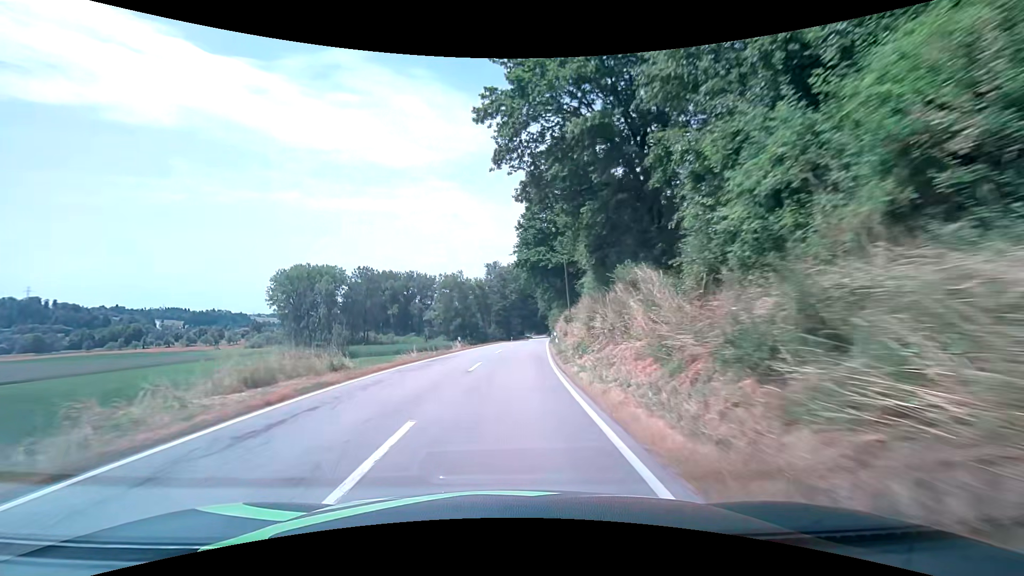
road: secondary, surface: asphalt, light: Day
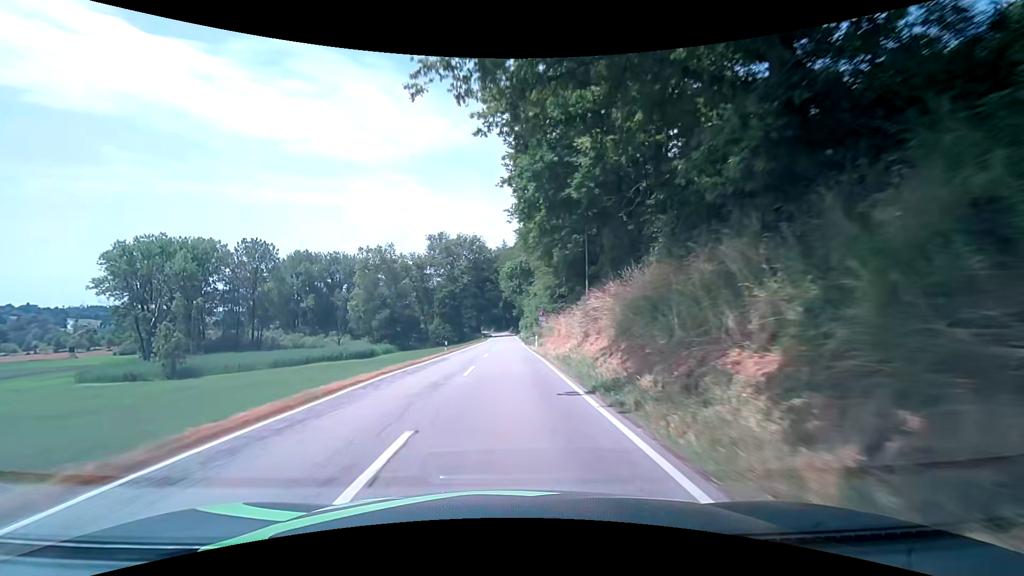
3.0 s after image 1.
(+2.0, +50.6) m; +4°
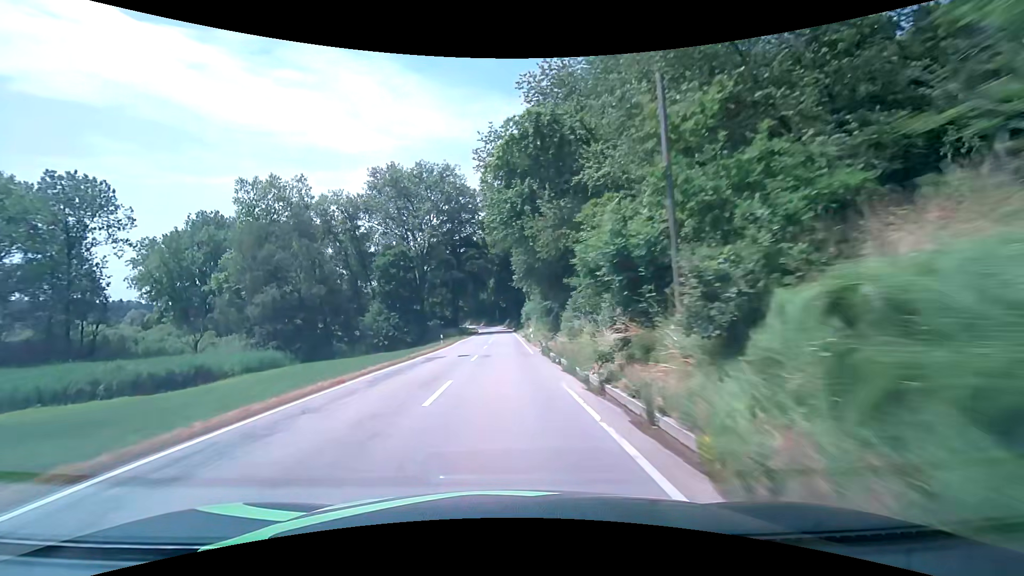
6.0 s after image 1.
(+0.8, +53.9) m; +1°
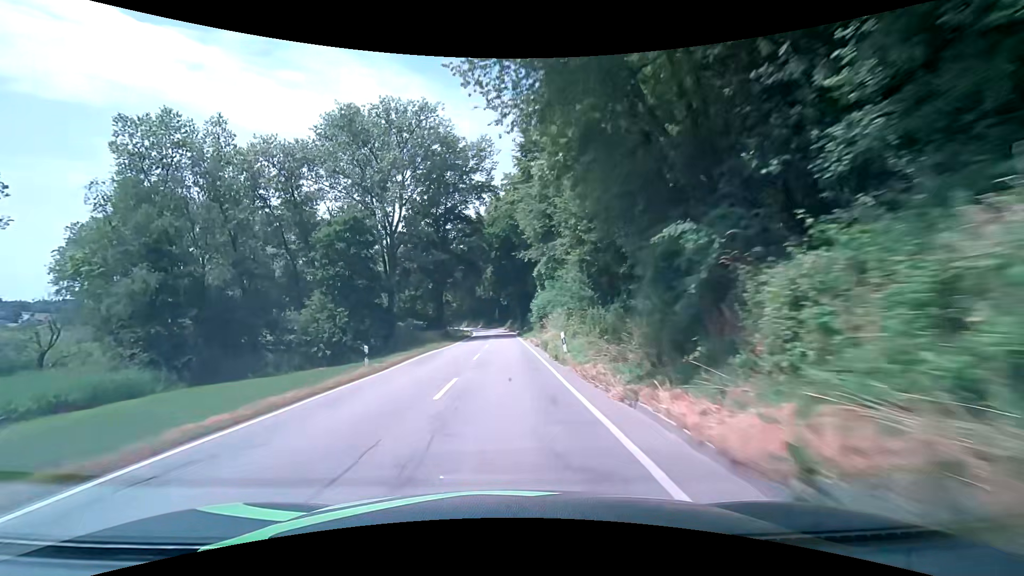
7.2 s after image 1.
(-0.2, +22.5) m; -1°
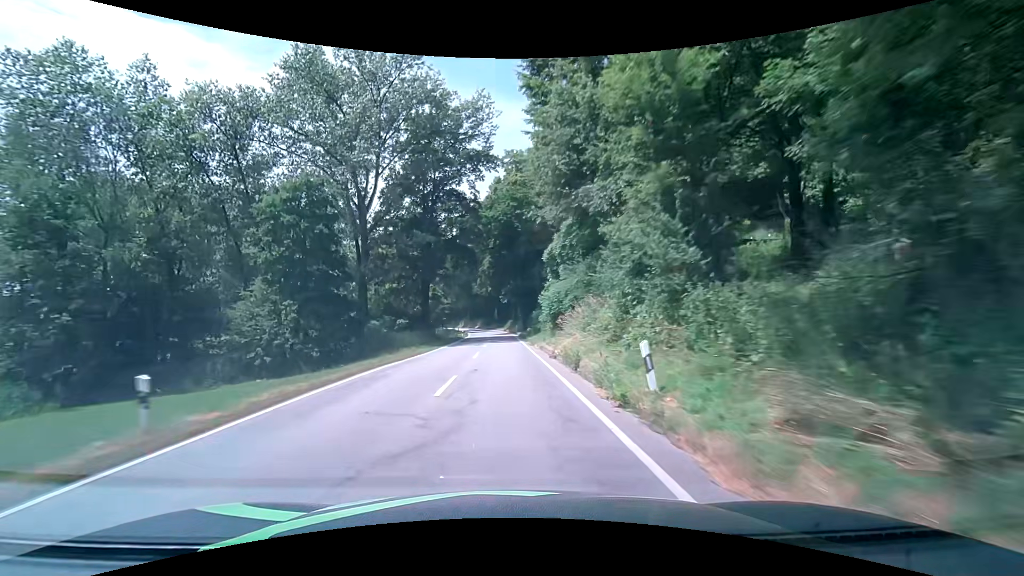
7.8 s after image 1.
(0.0, +11.4) m; 0°
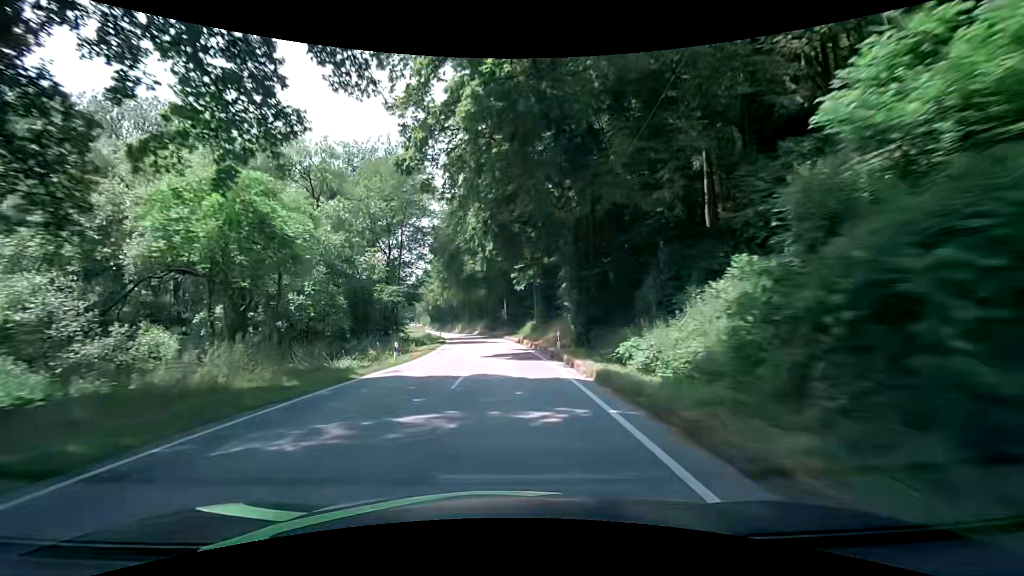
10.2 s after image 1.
(-0.3, +46.5) m; -1°
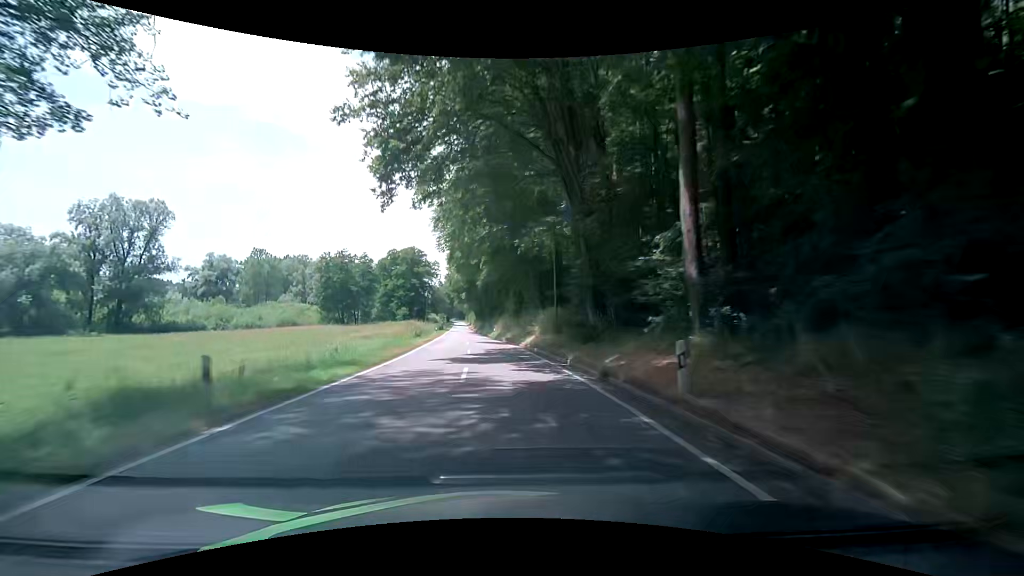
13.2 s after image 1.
(-2.8, +59.0) m; -7°
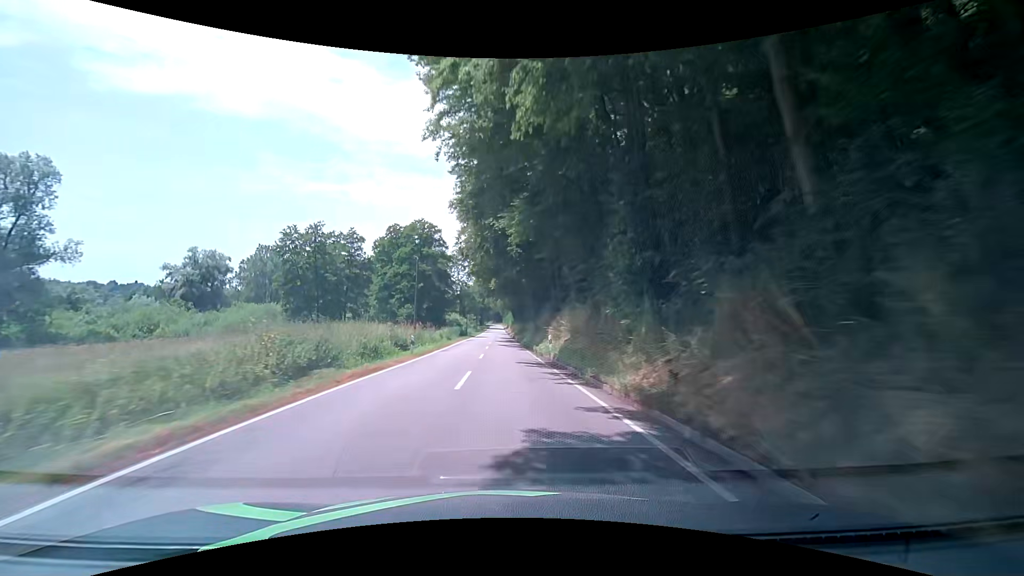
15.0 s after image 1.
(-1.0, +35.6) m; -4°
(0, +10) (0, +20) (0, +30) (0, +40) (0, +50) (0, +60) (0, +70) (-1, +80) (-1, +90) (-1, +100) m
